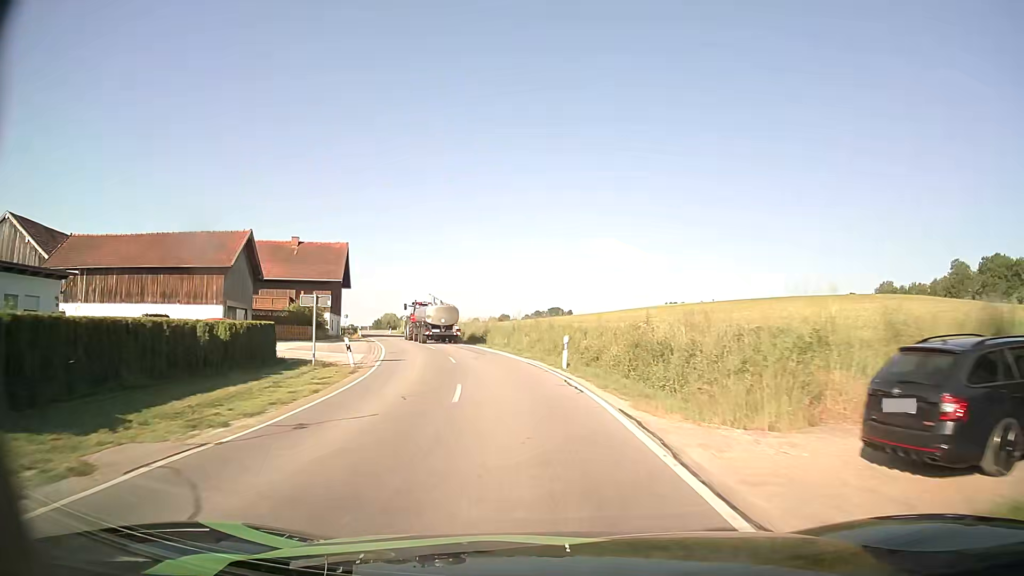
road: secondary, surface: asphalt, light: Day
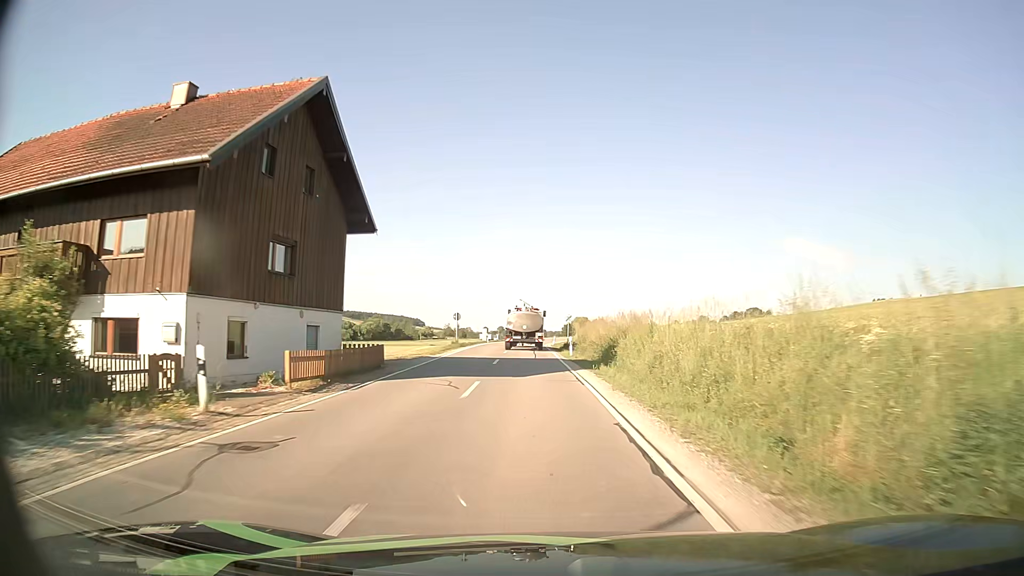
(-7.1, +46.4) m; -16°
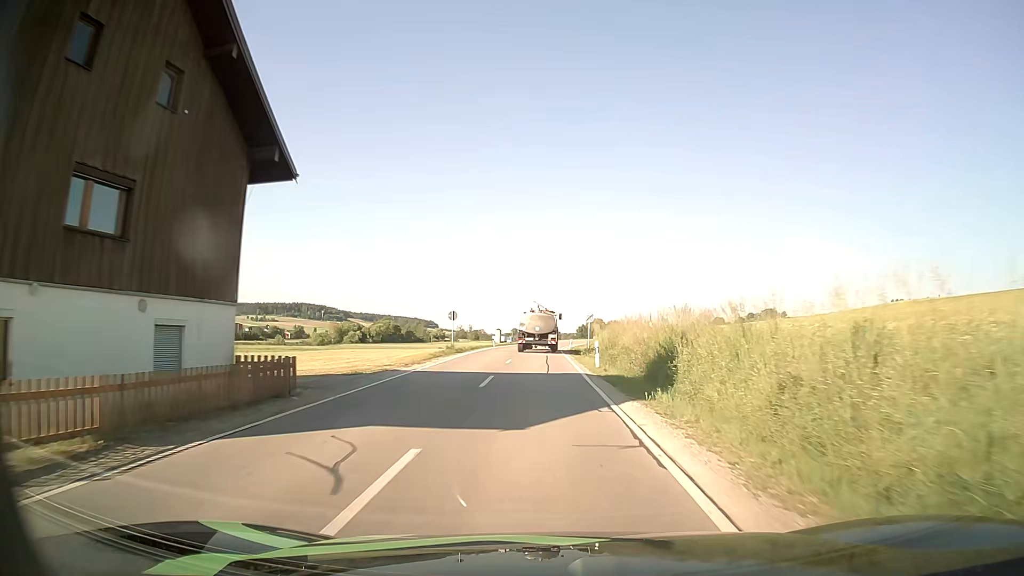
(-0.1, +9.6) m; -1°
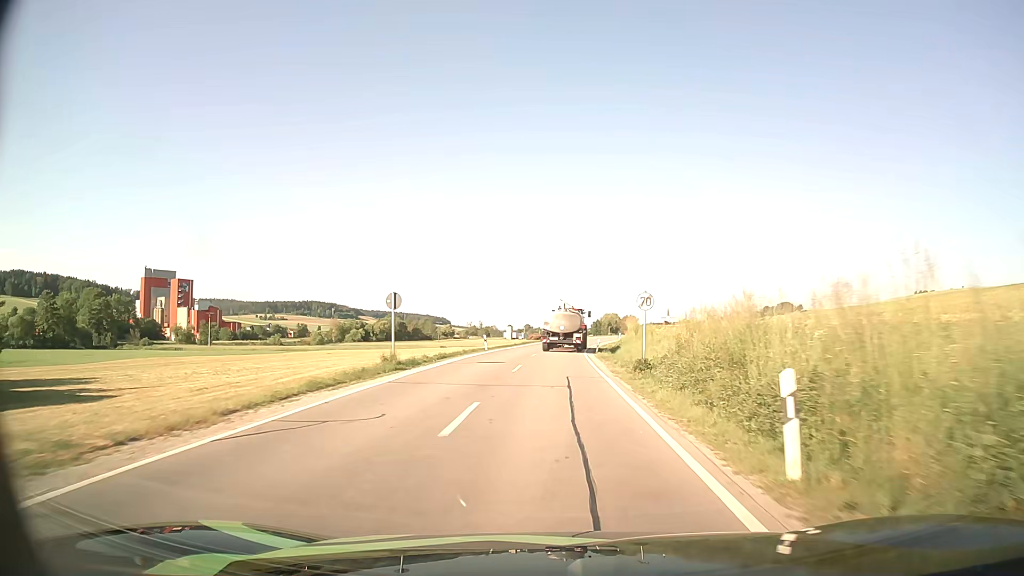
(-0.3, +19.4) m; -1°
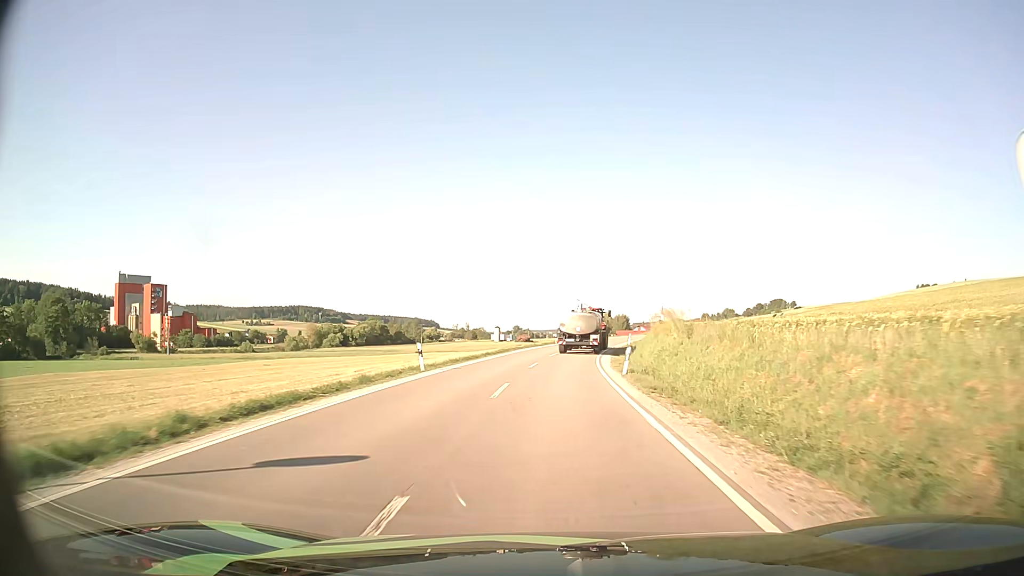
(0.0, +19.2) m; 0°
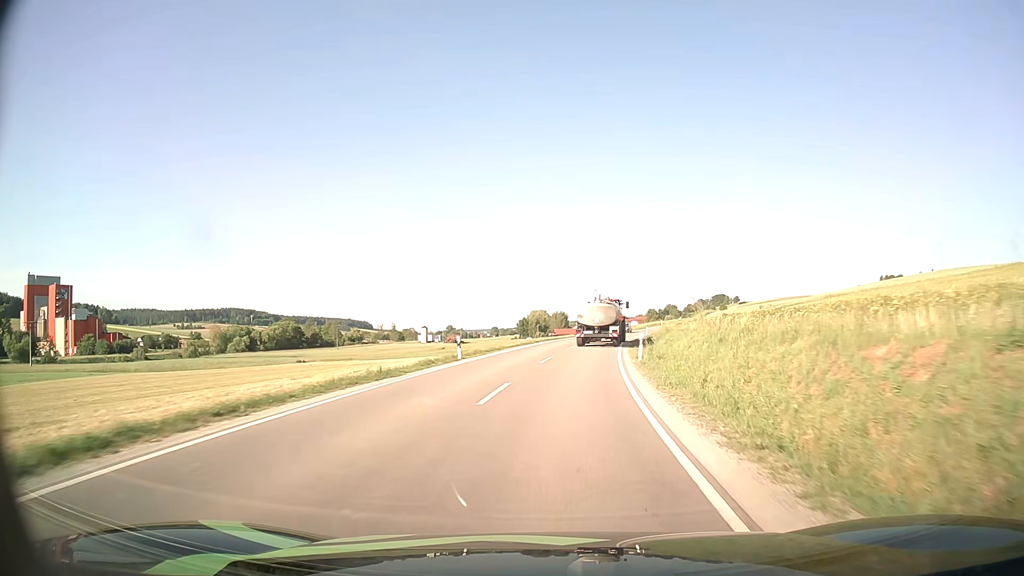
(+1.6, +38.1) m; +6°
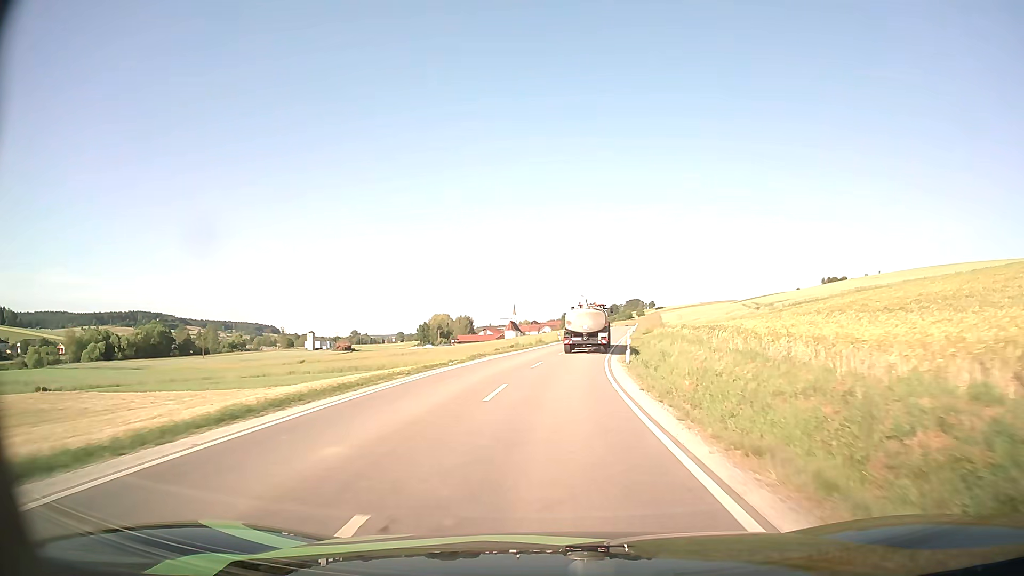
(+3.4, +46.2) m; +8°
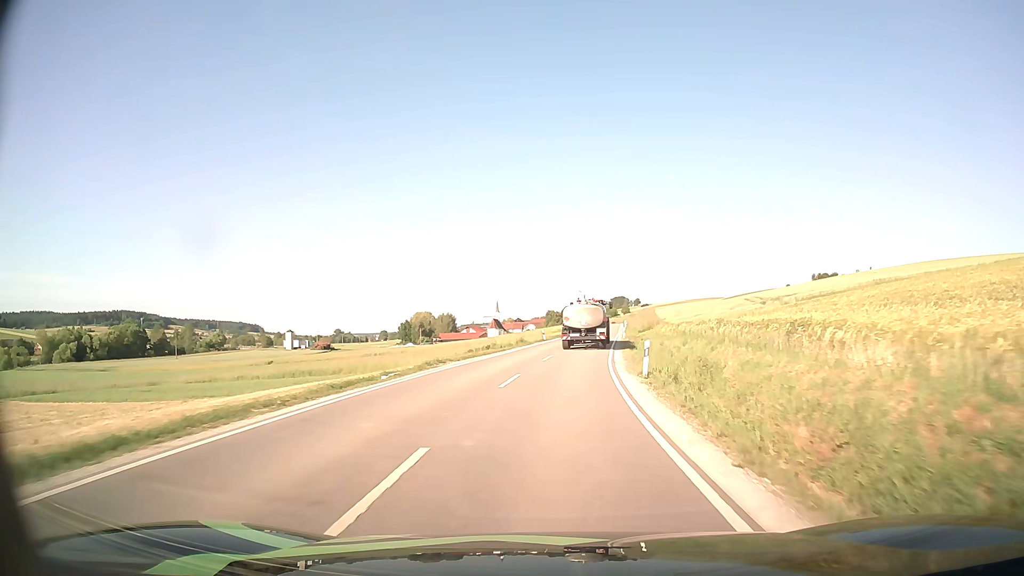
(+0.1, +9.4) m; +1°
(0, +10) (+1, +20) (+1, +30) (+2, +40) (+3, +50) (+4, +60) (+5, +70) (+7, +80) (+8, +90) (+9, +100) m
